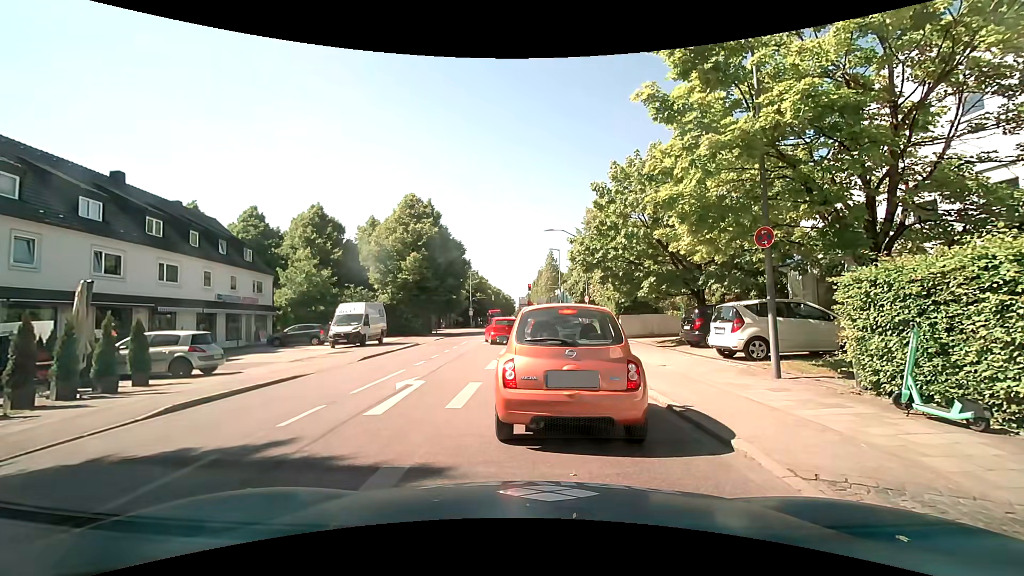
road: secondary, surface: asphalt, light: Day
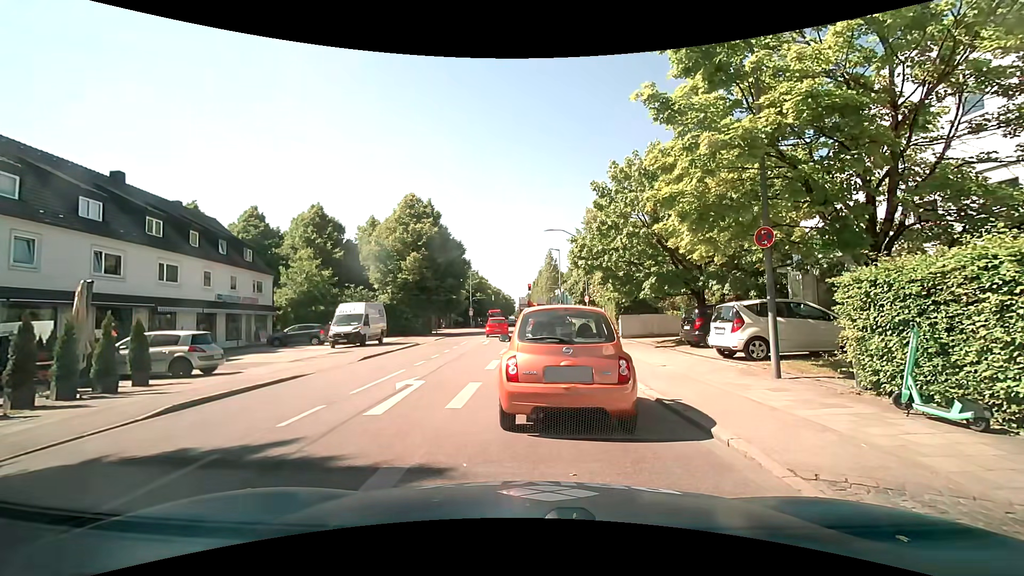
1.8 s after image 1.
(0.0, 0.0) m; 0°
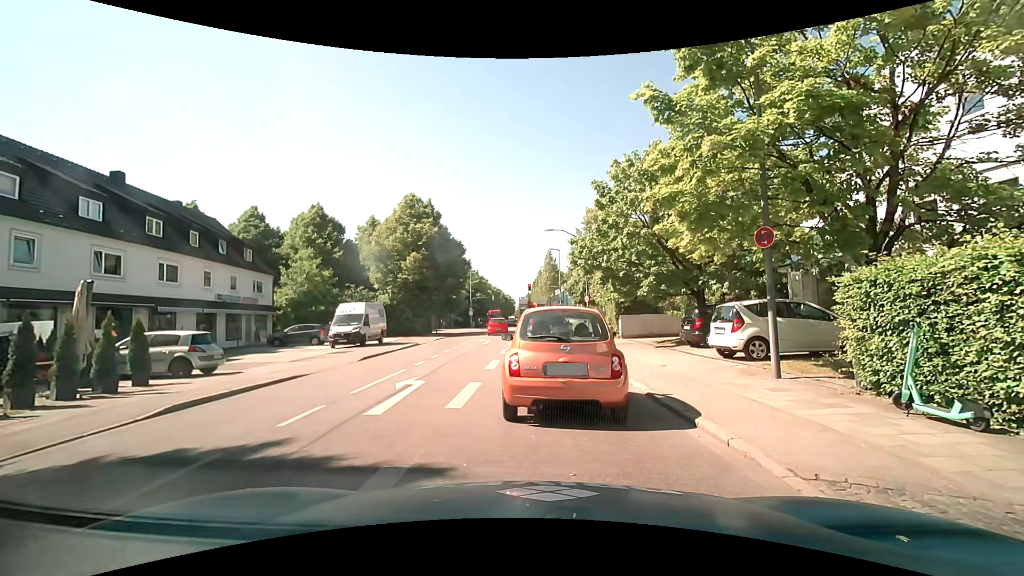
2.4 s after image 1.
(0.0, 0.0) m; 0°
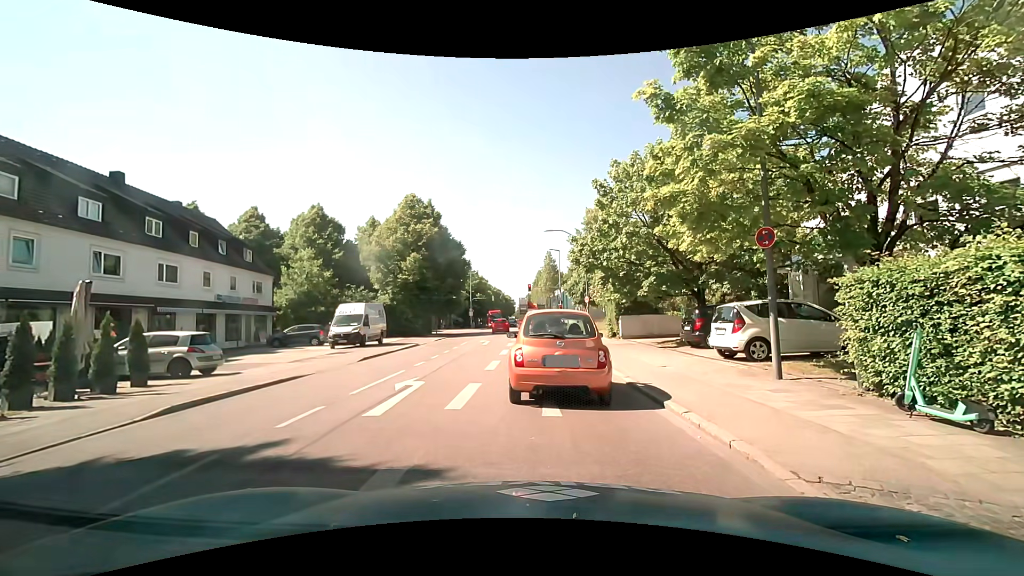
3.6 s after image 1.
(0.0, 0.0) m; 0°
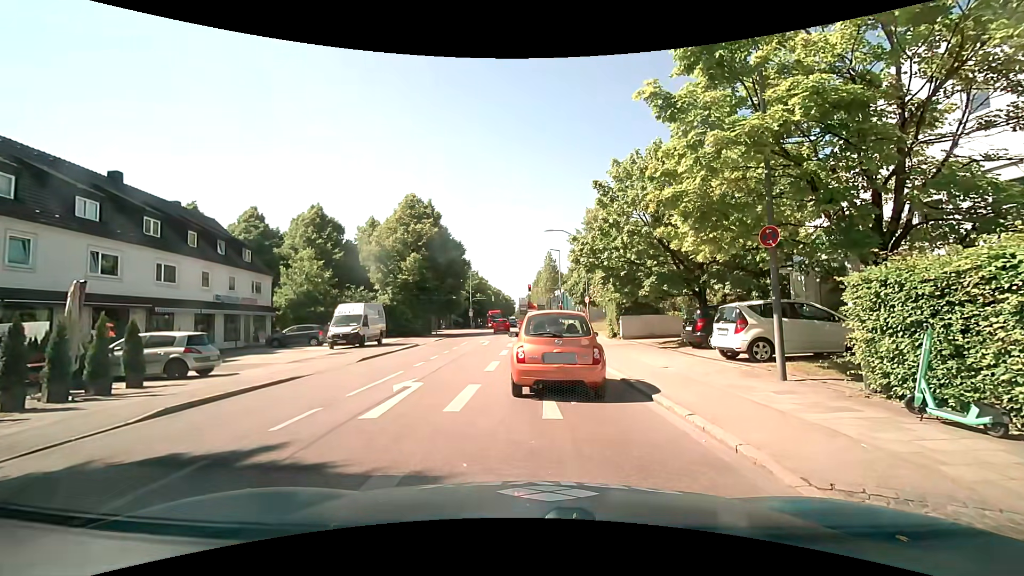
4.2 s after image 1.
(0.0, +0.2) m; 0°
